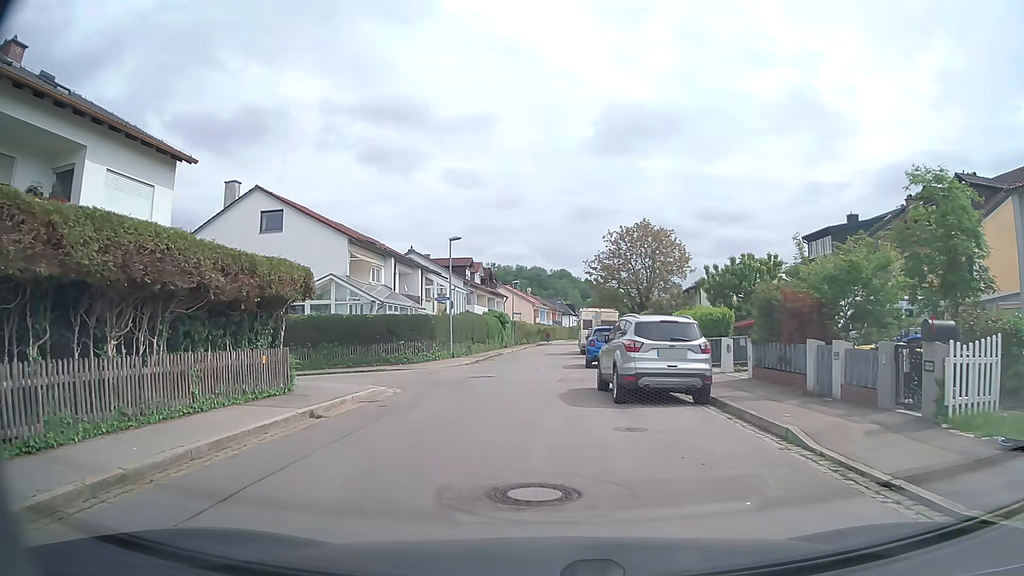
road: tertiary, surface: asphalt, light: Day
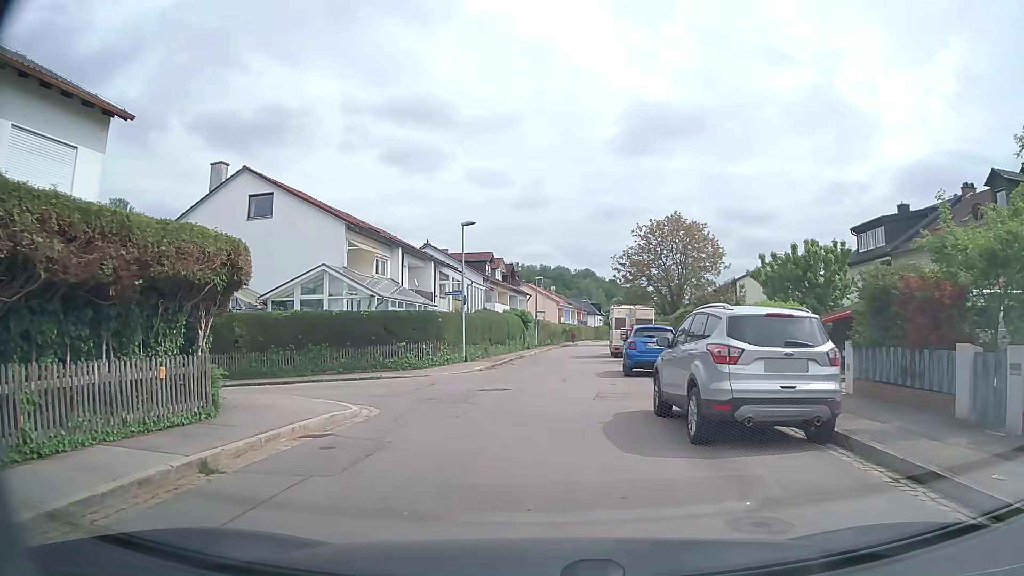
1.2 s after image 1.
(-0.1, +4.7) m; -1°
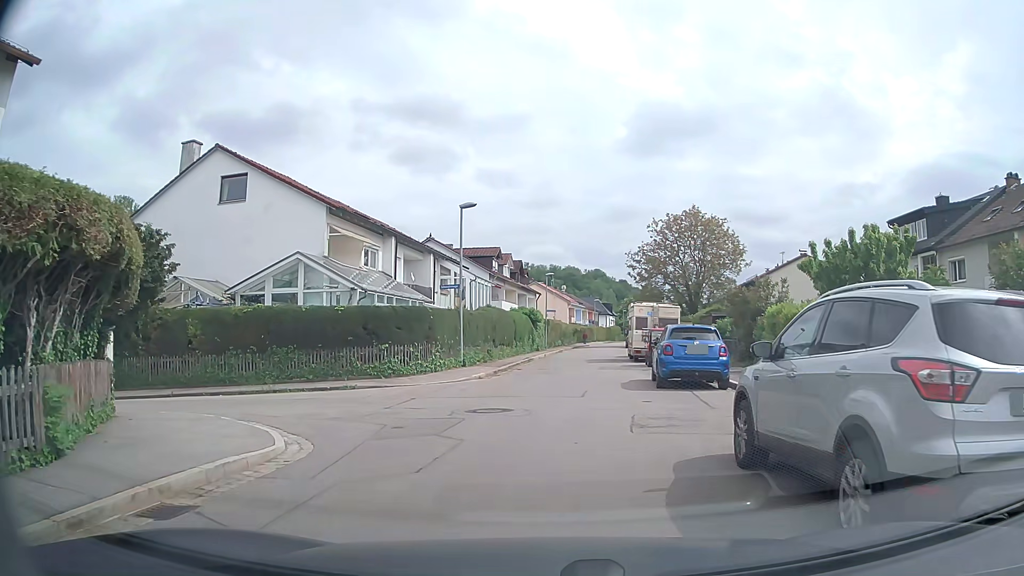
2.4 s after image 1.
(-0.1, +4.2) m; -1°
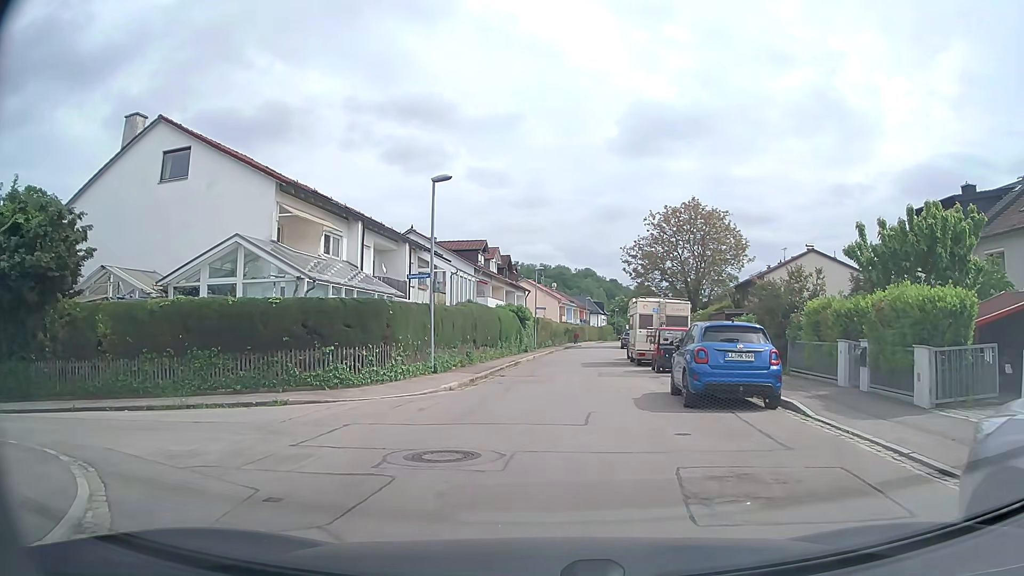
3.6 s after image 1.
(0.0, +4.4) m; 0°
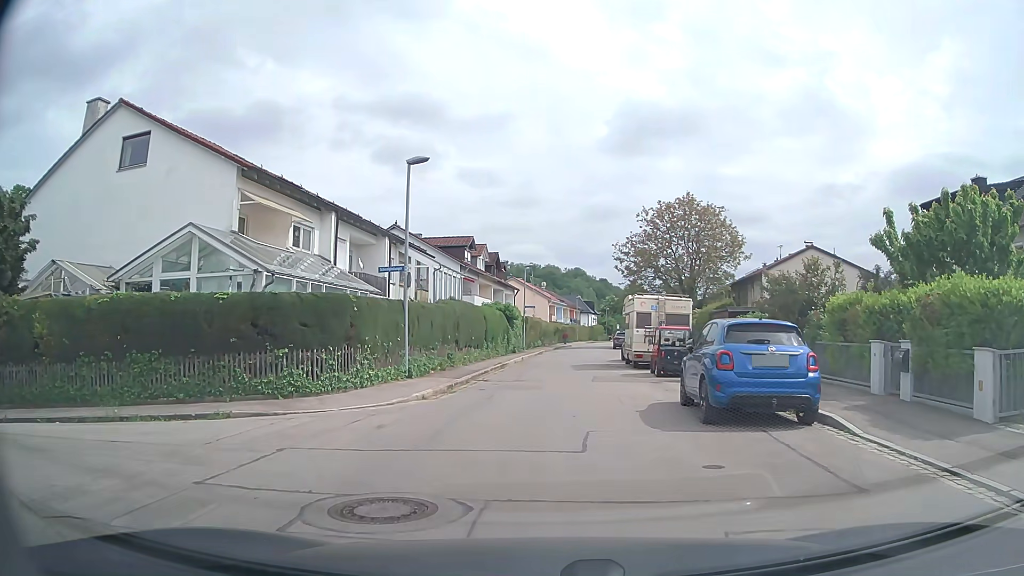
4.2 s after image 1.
(0.0, +2.3) m; +1°
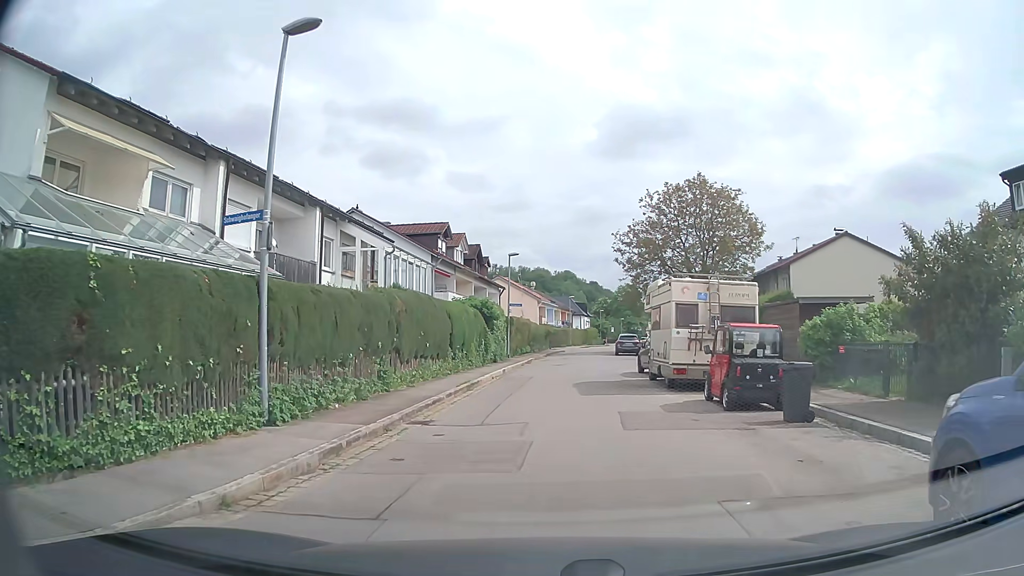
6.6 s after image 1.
(+0.1, +9.0) m; +1°
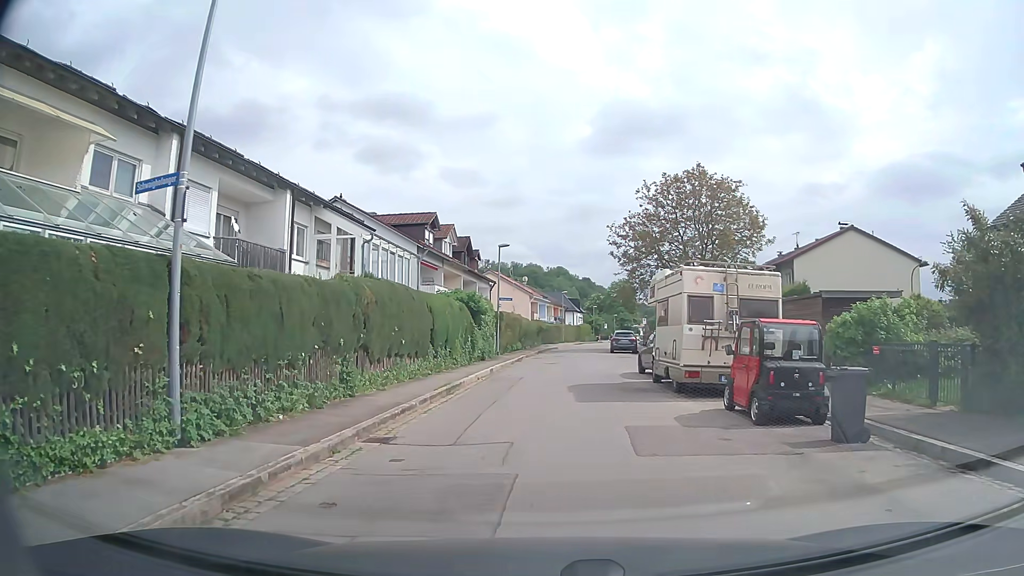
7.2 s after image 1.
(0.0, +2.3) m; +1°
